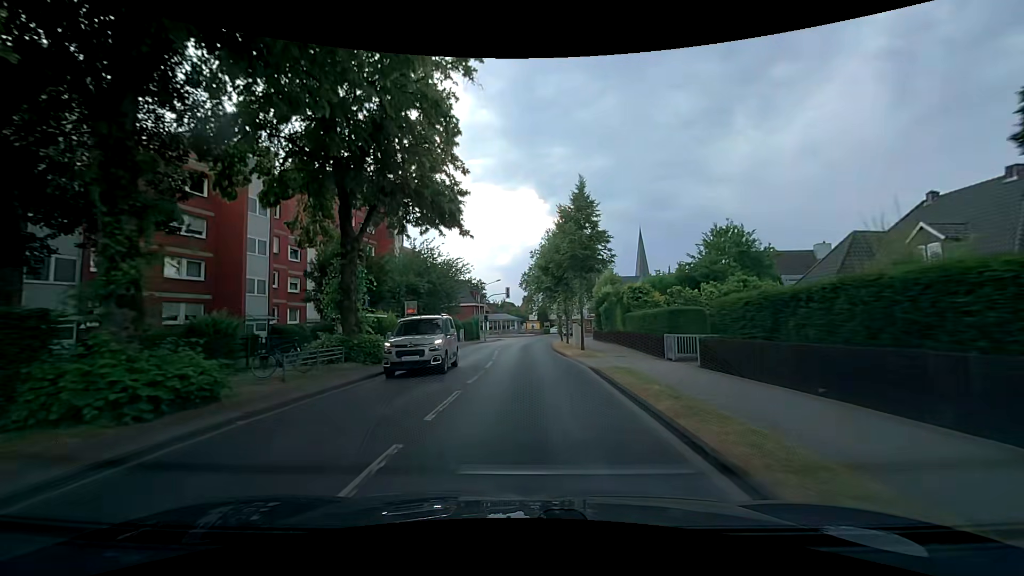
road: secondary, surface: asphalt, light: Day
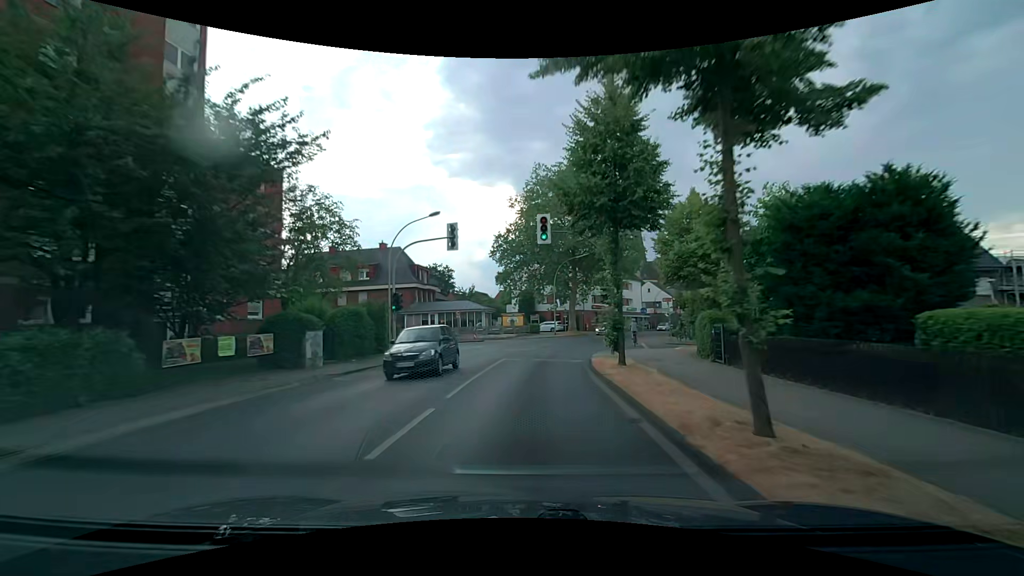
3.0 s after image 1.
(+0.1, +38.1) m; +2°
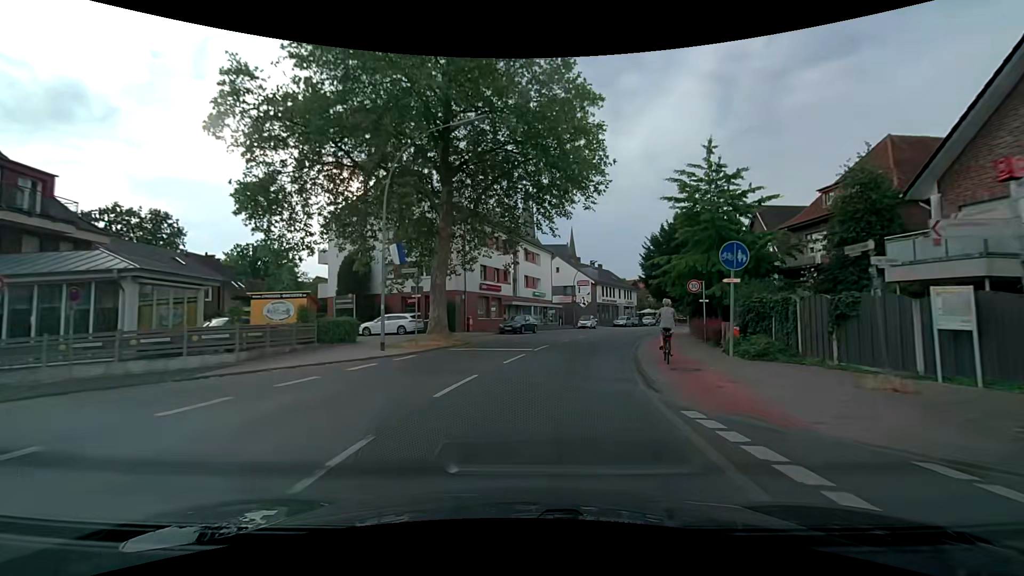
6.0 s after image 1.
(+3.6, +36.4) m; +13°
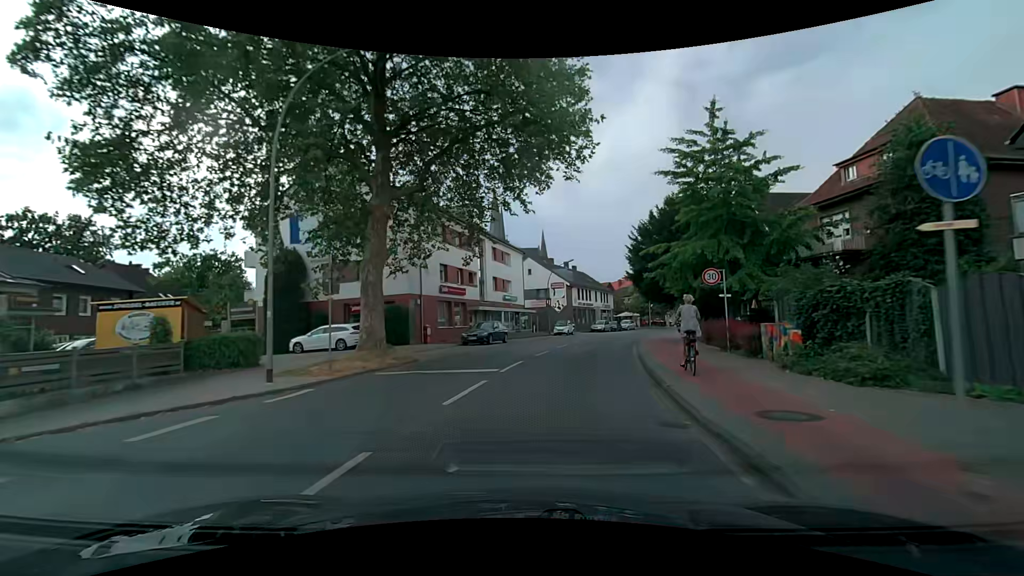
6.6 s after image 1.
(+0.2, +6.1) m; +4°
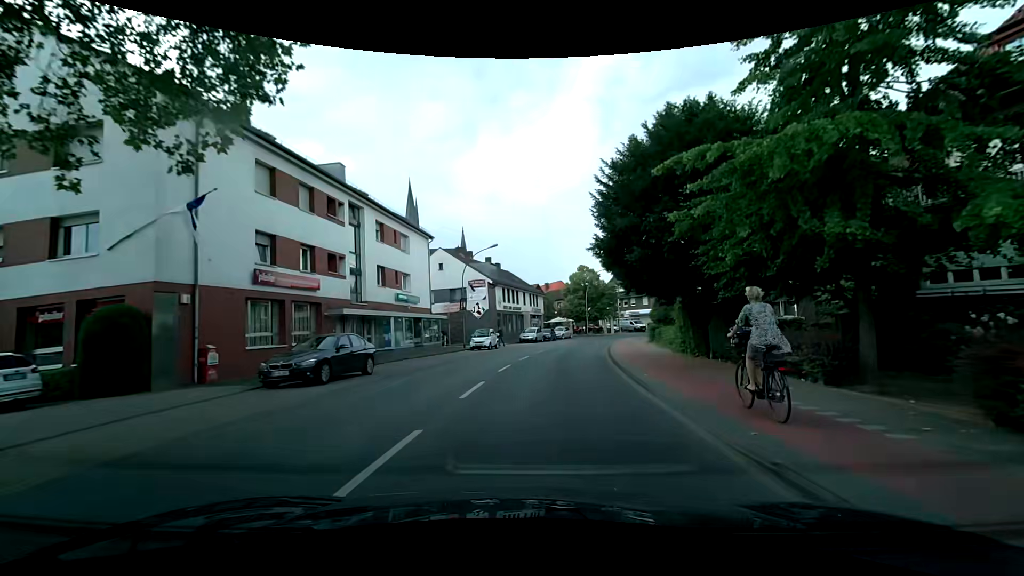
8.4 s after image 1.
(+1.1, +15.0) m; +9°
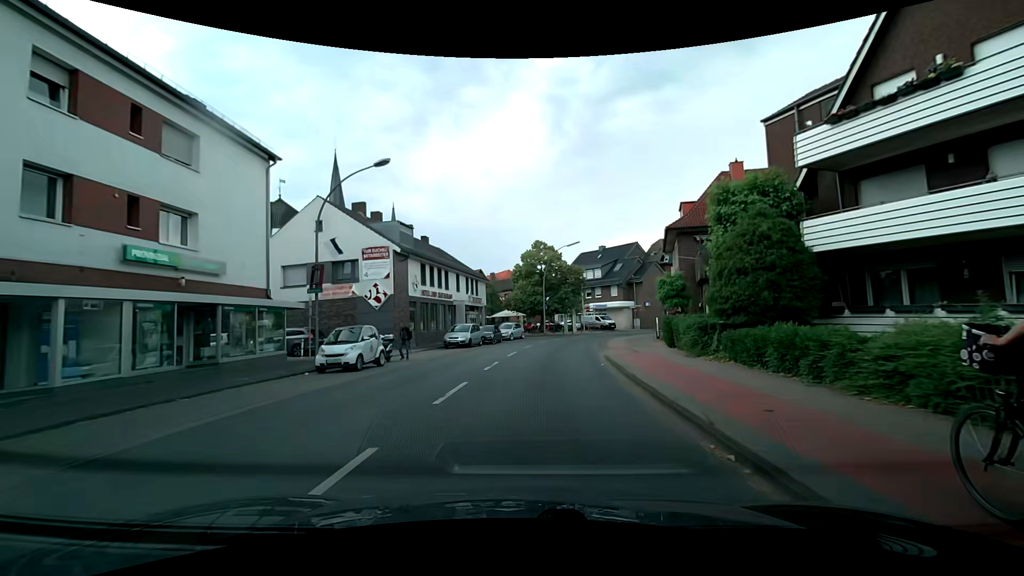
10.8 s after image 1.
(+1.1, +19.2) m; +7°
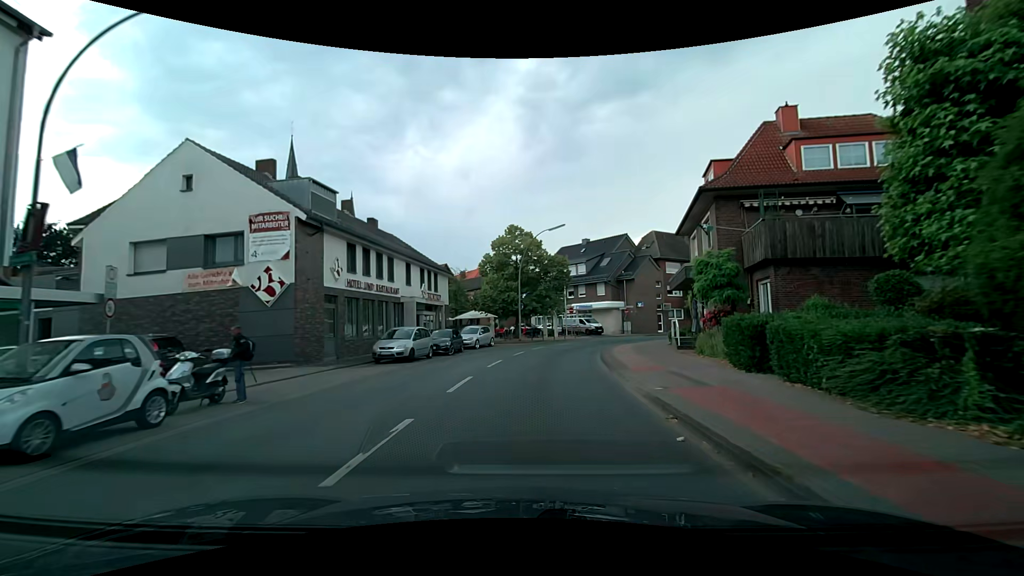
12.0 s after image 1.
(+0.1, +10.3) m; +2°
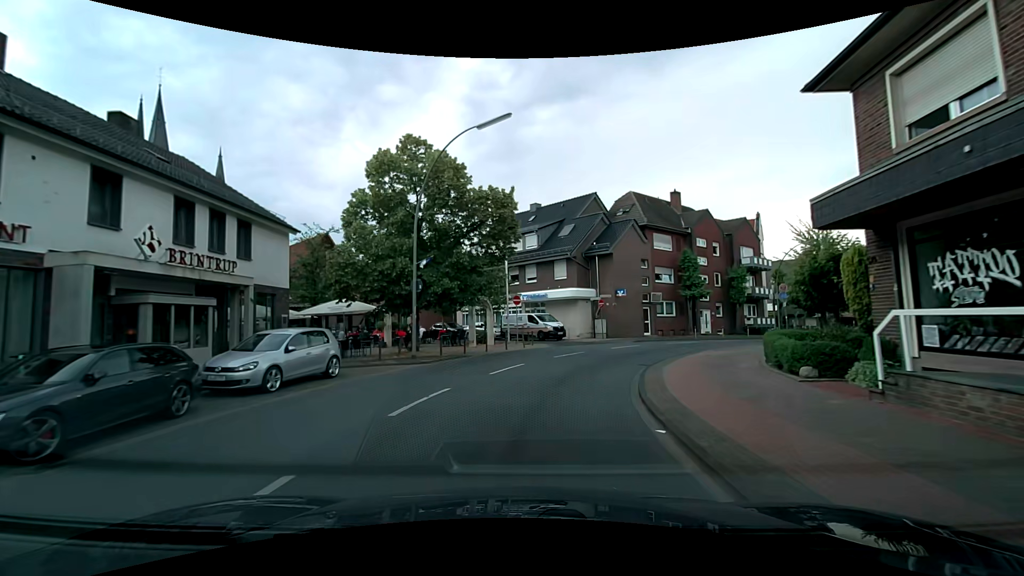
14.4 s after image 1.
(+1.3, +20.7) m; +7°
(0, +10) (+3, +20) (+8, +28) (+16, +34) (+24, +40) (+32, +46) (+39, +53) (+47, +60) (+54, +67) (+61, +74) m
